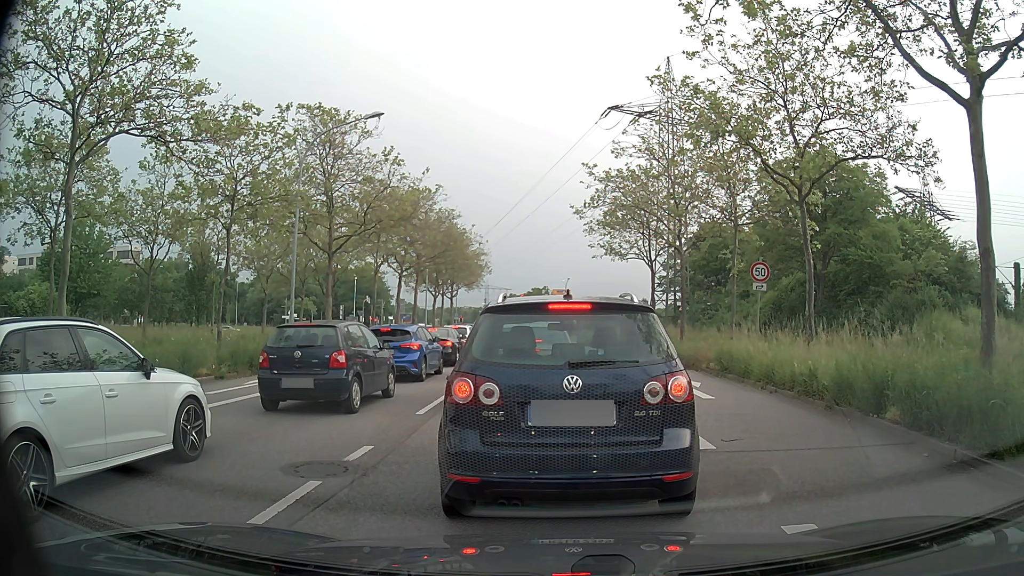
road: primary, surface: asphalt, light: Day
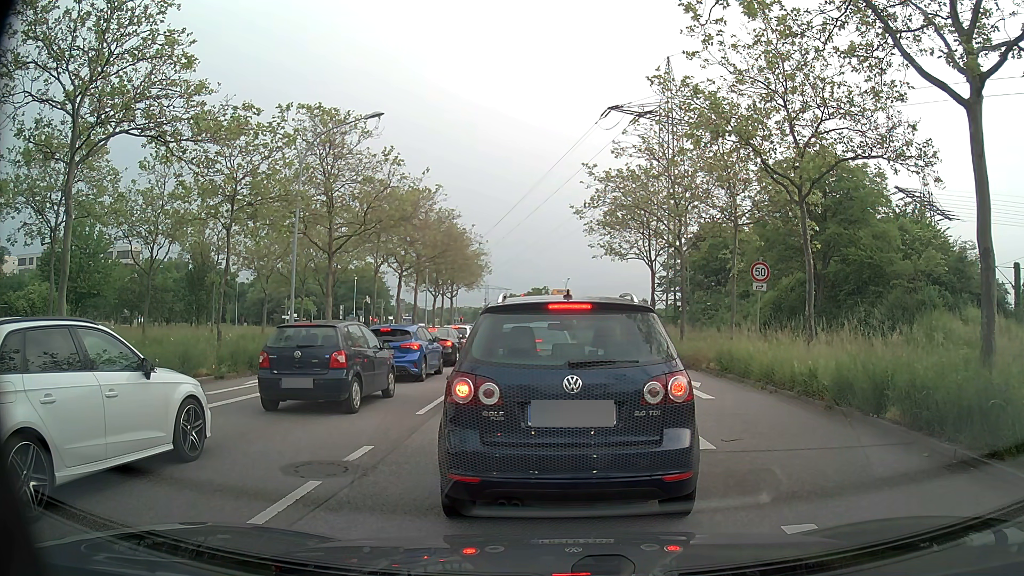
(0.0, 0.0) m; 0°
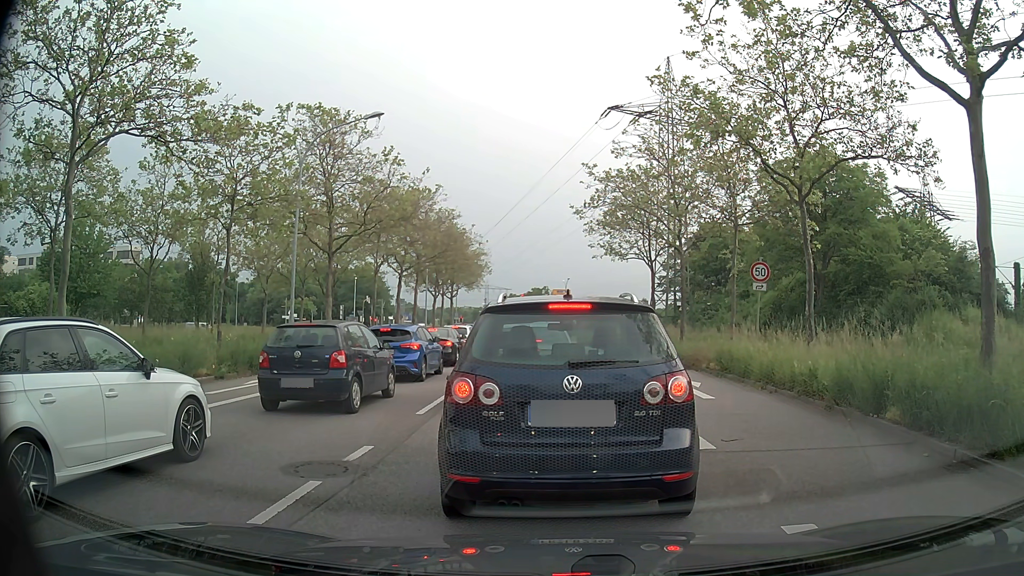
(0.0, 0.0) m; 0°
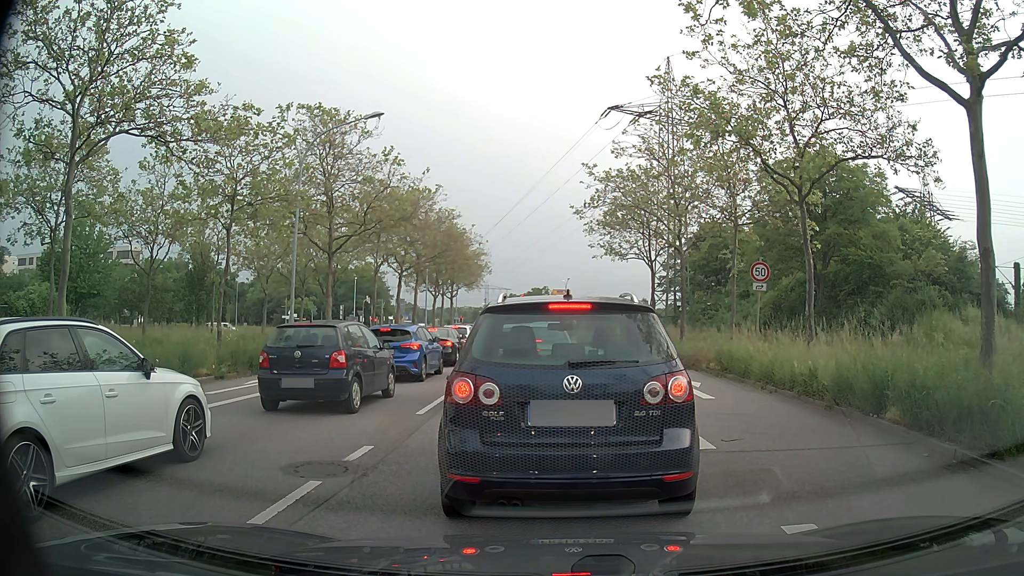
(0.0, 0.0) m; 0°
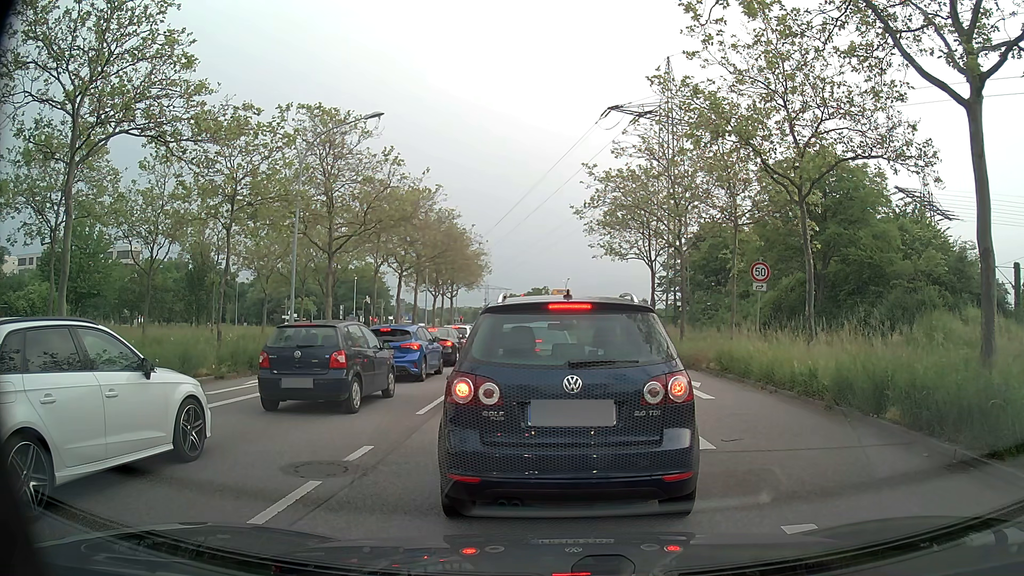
(0.0, 0.0) m; 0°
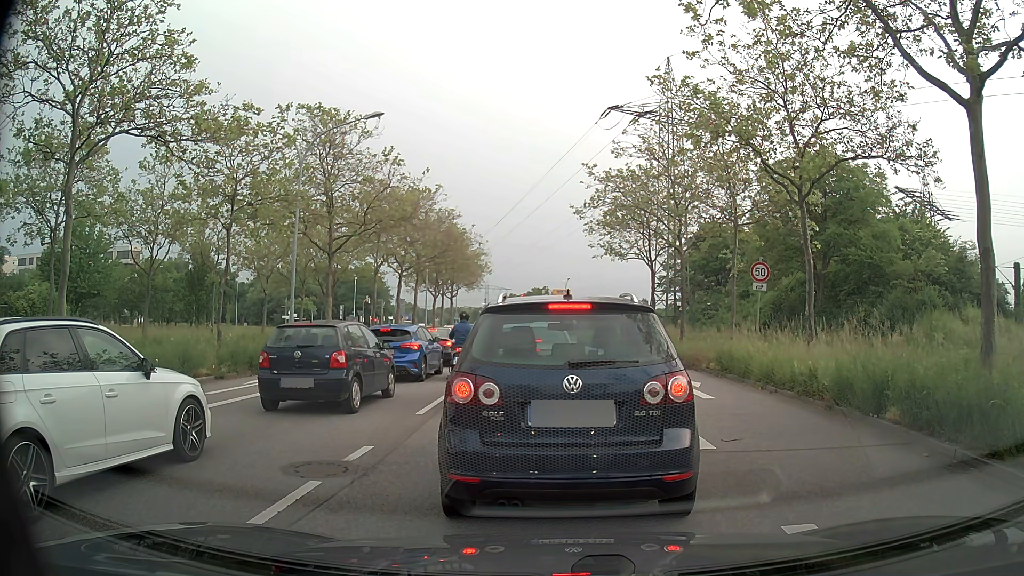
(0.0, 0.0) m; 0°
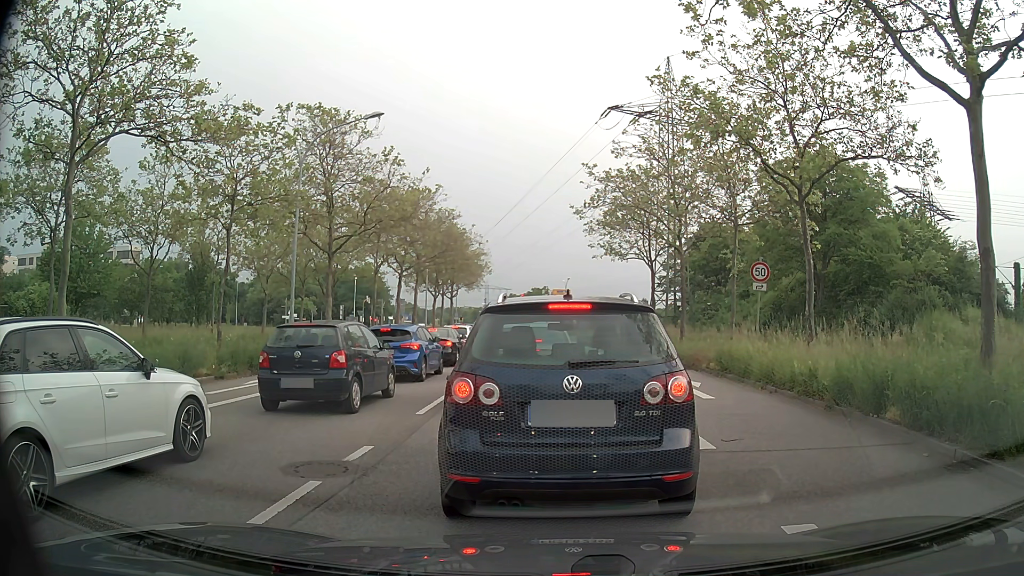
(0.0, 0.0) m; 0°
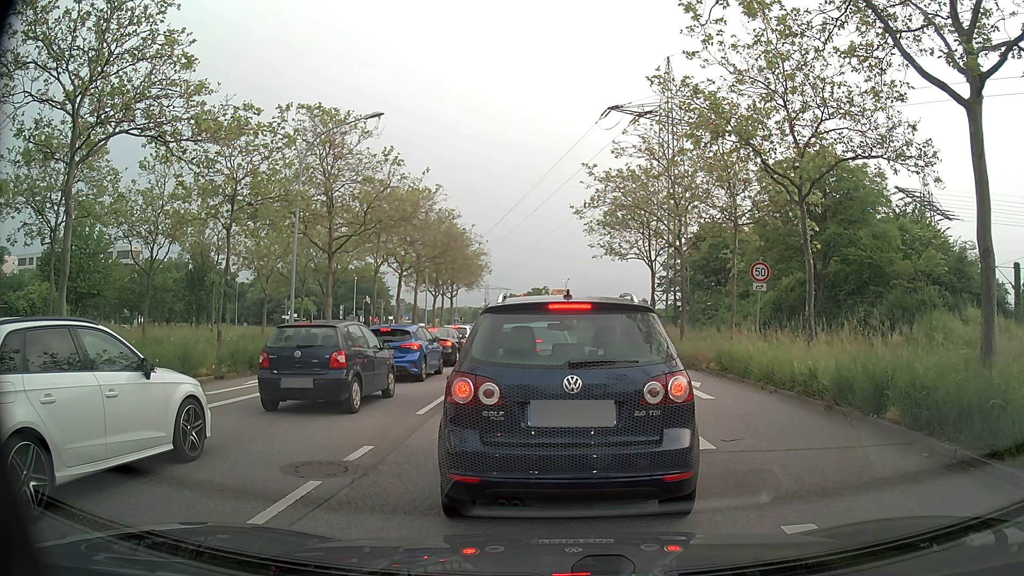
(0.0, 0.0) m; 0°
